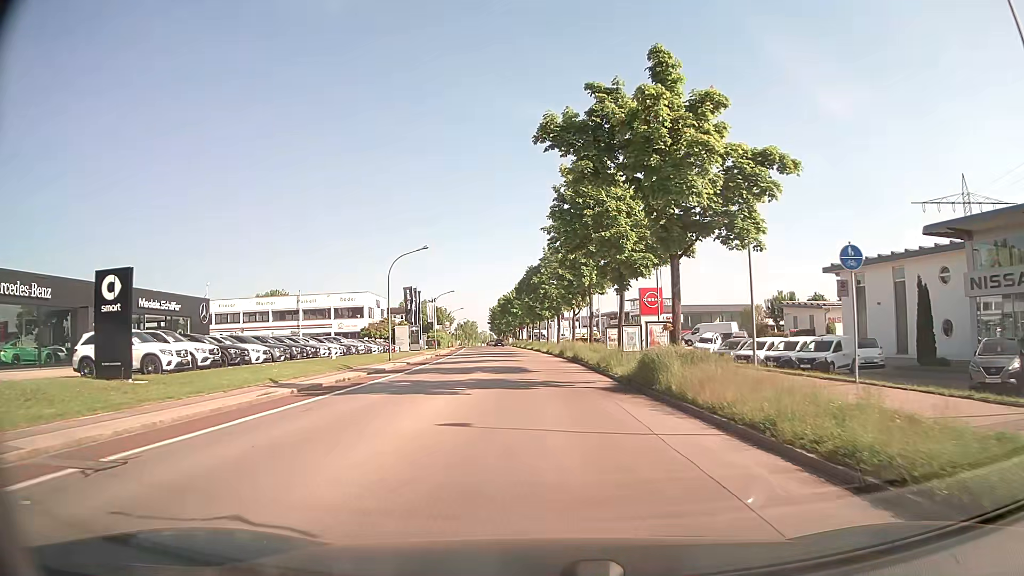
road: tertiary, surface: asphalt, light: Day
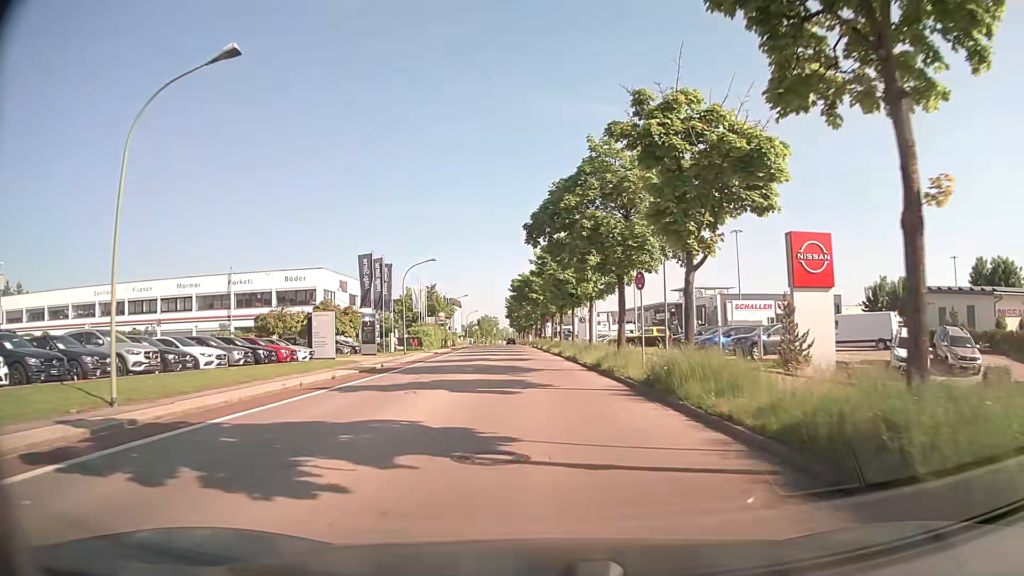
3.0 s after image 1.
(-0.4, +31.4) m; -2°
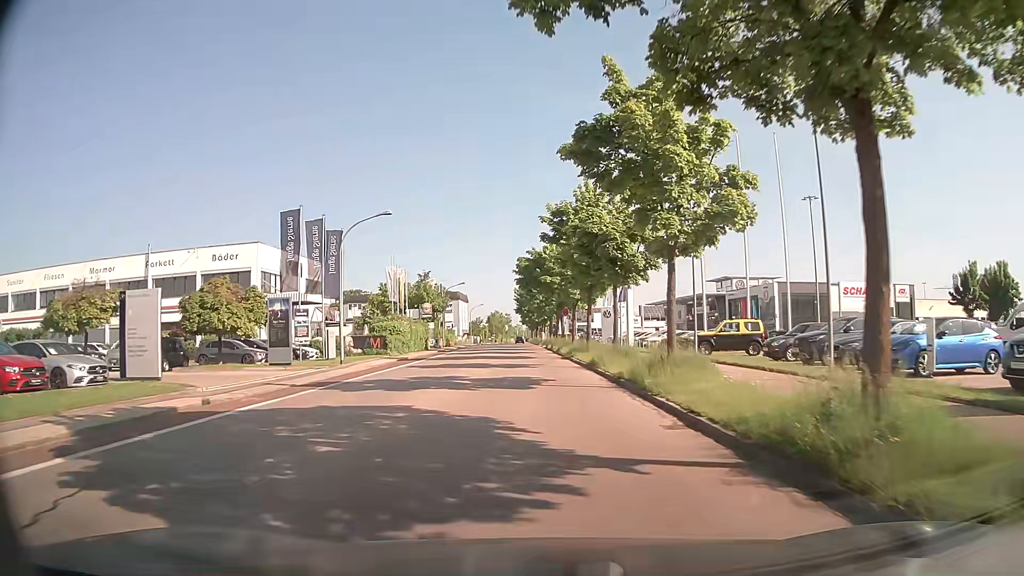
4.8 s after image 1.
(-0.2, +19.5) m; -1°
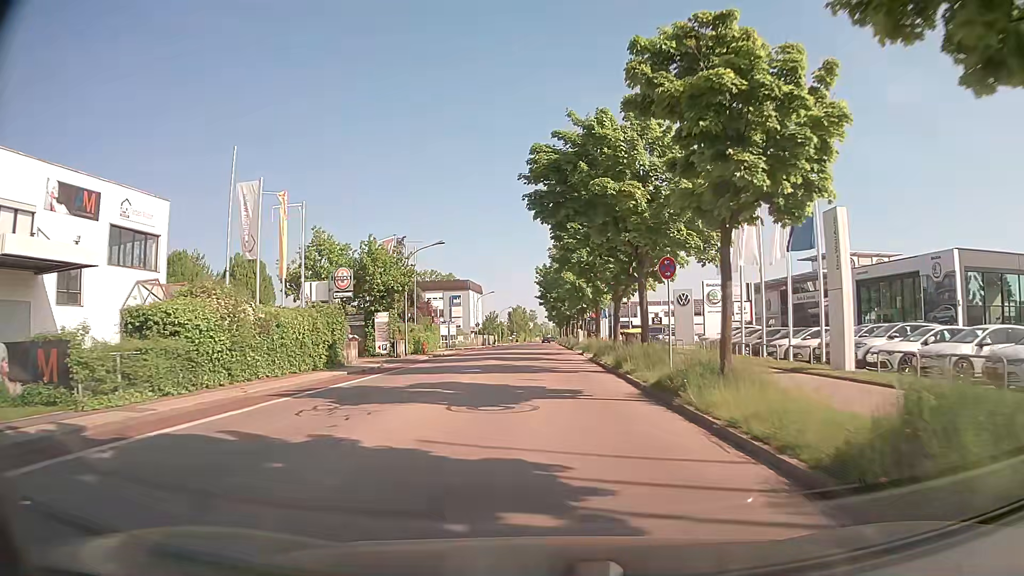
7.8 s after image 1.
(-0.8, +33.6) m; -2°
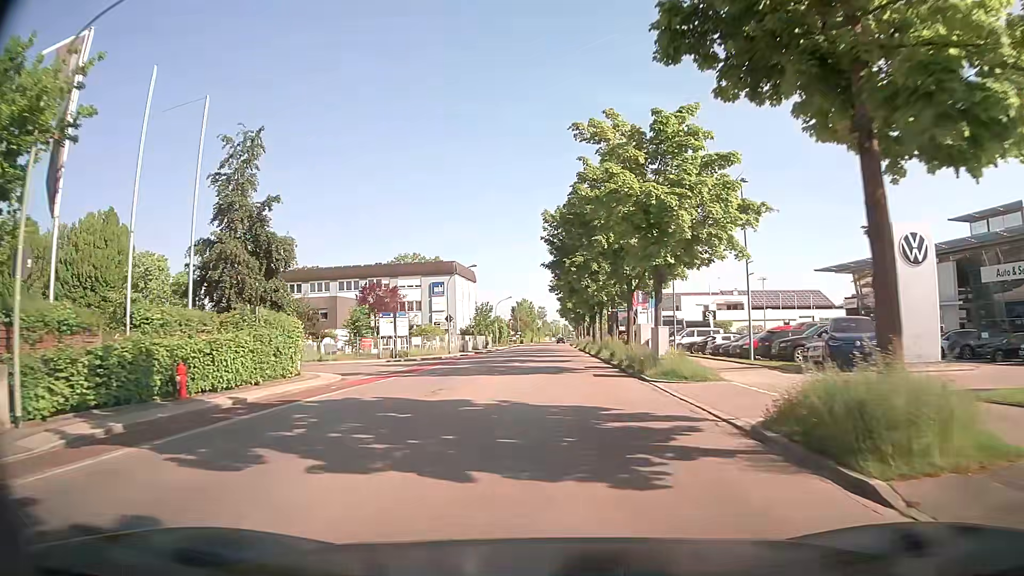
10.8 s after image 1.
(-0.2, +34.8) m; -1°
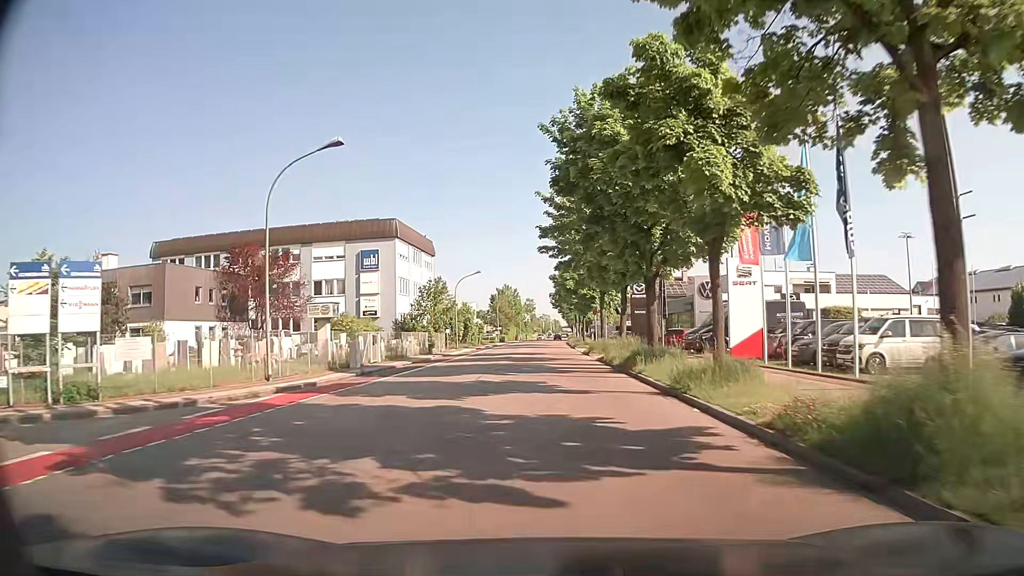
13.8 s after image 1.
(+0.5, +35.8) m; +1°
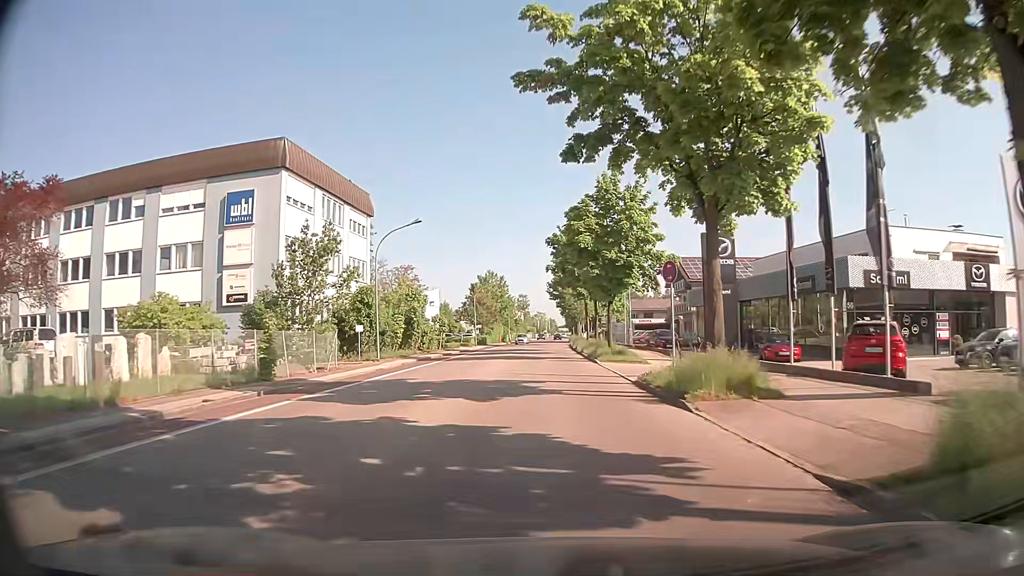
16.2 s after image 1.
(+0.1, +29.5) m; +1°
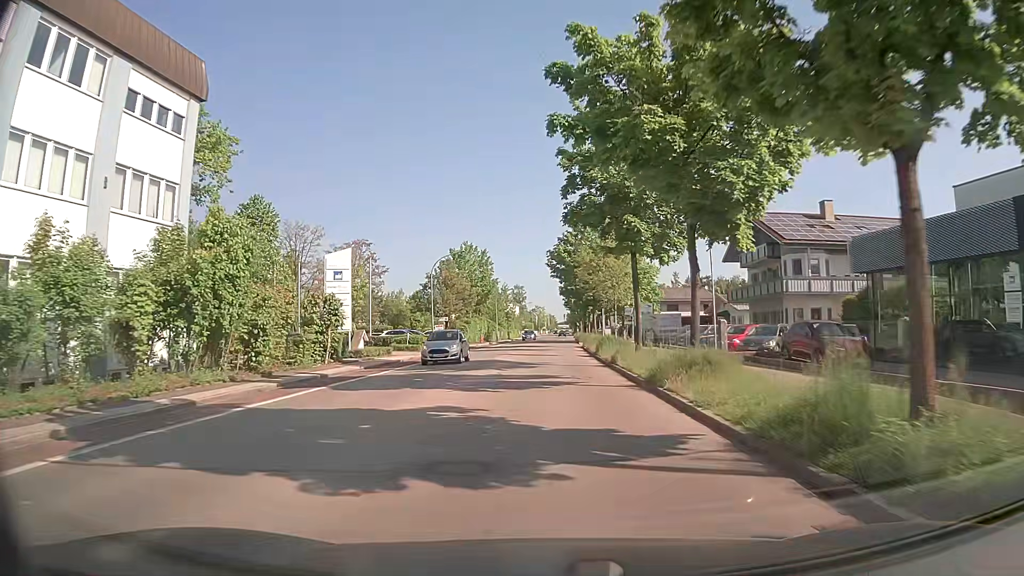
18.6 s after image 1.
(-0.1, +30.1) m; 0°
(0, +10) (0, +20) (0, +30) (0, +40) (0, +50) (+1, +60) (+1, +70) (+1, +80) (+1, +90) (+2, +100) m
